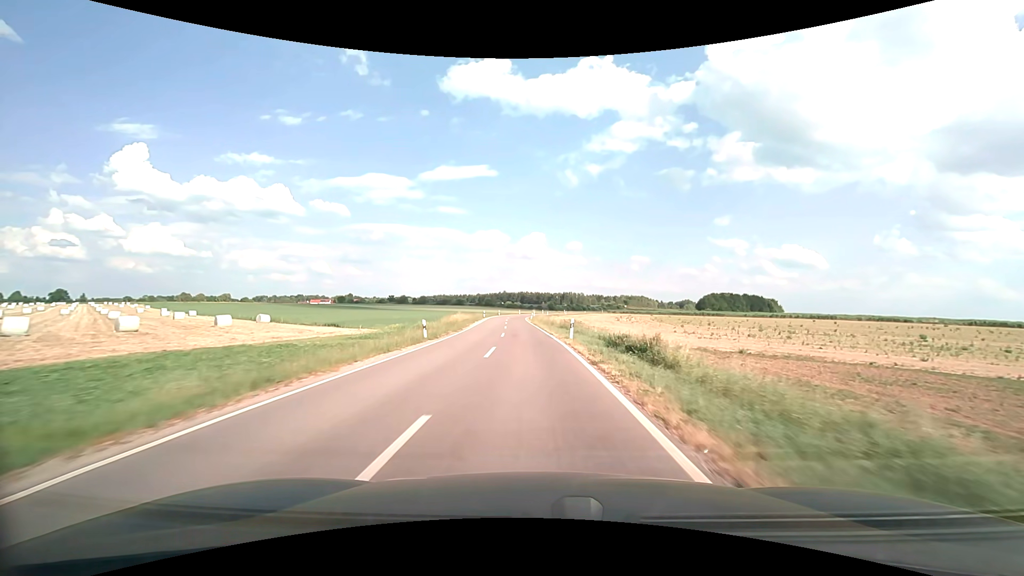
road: unclassified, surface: asphalt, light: Day
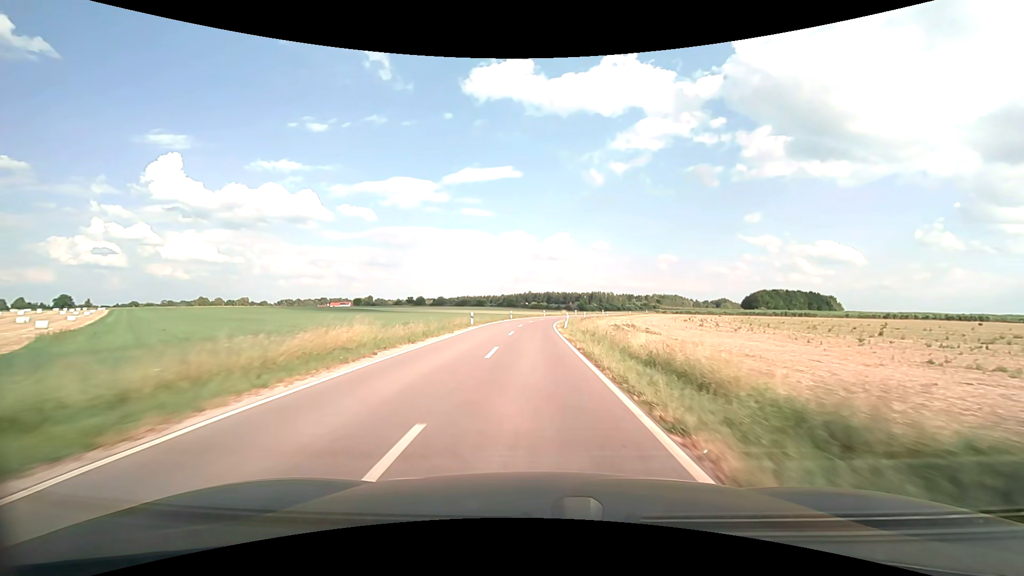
(-0.9, +36.9) m; -3°
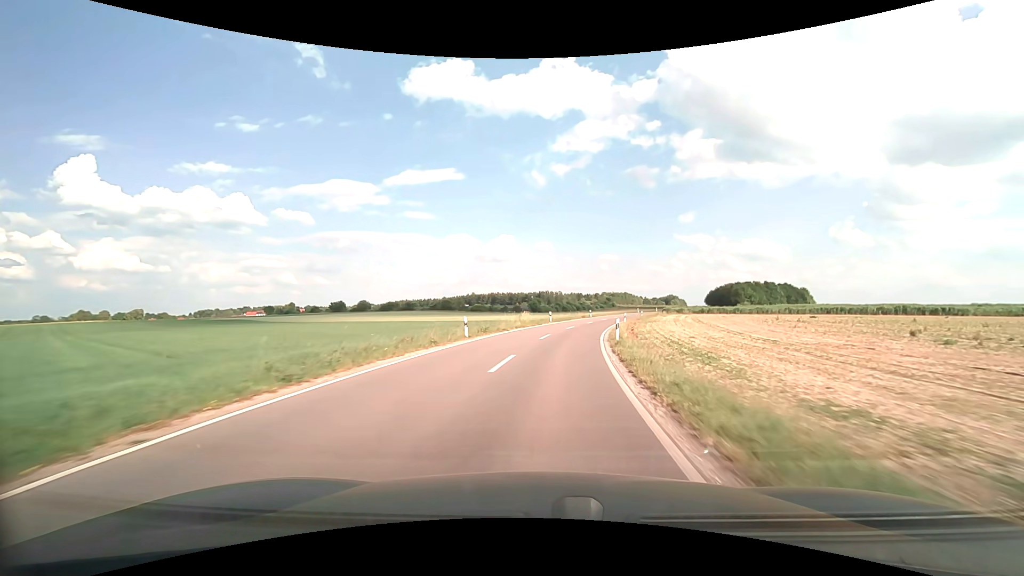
(+1.5, +63.4) m; +5°
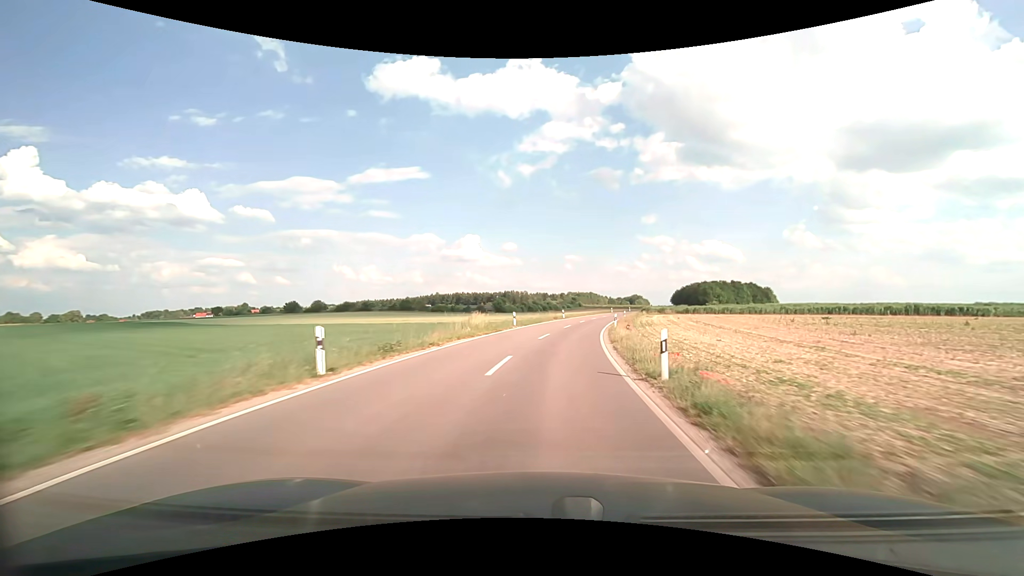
(+0.4, +12.9) m; +4°
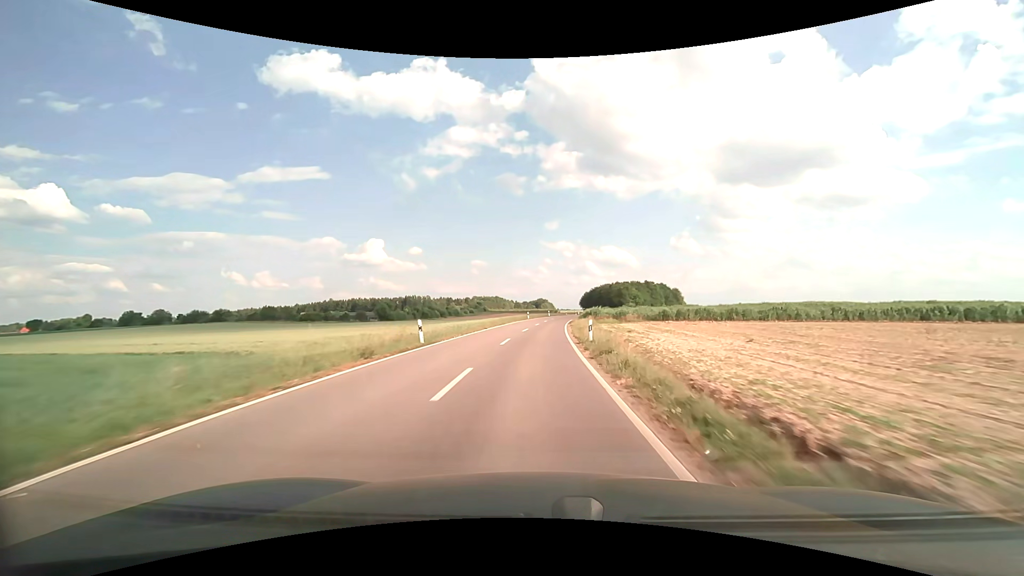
(+4.0, +38.3) m; +11°
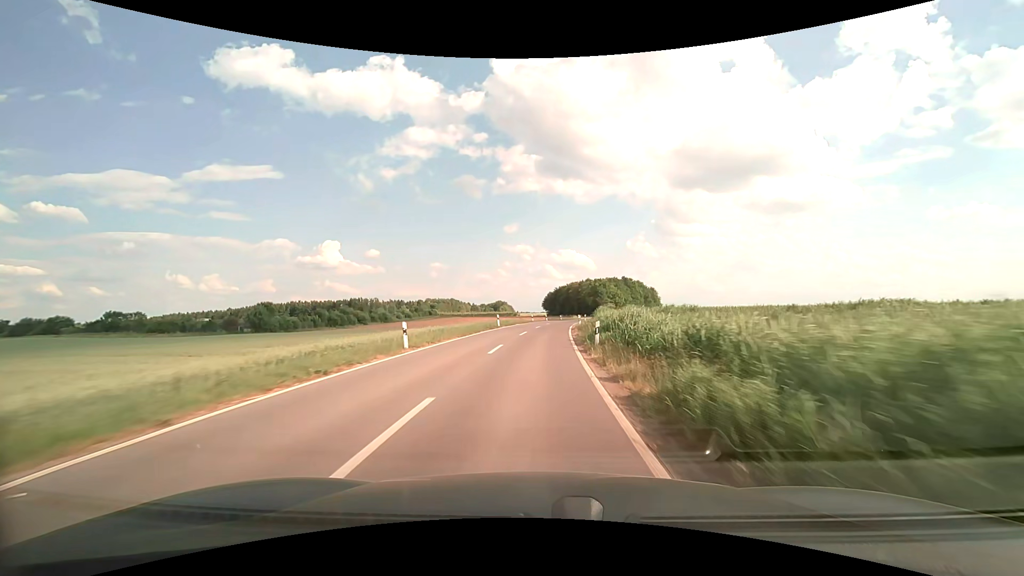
(+2.2, +52.2) m; +5°
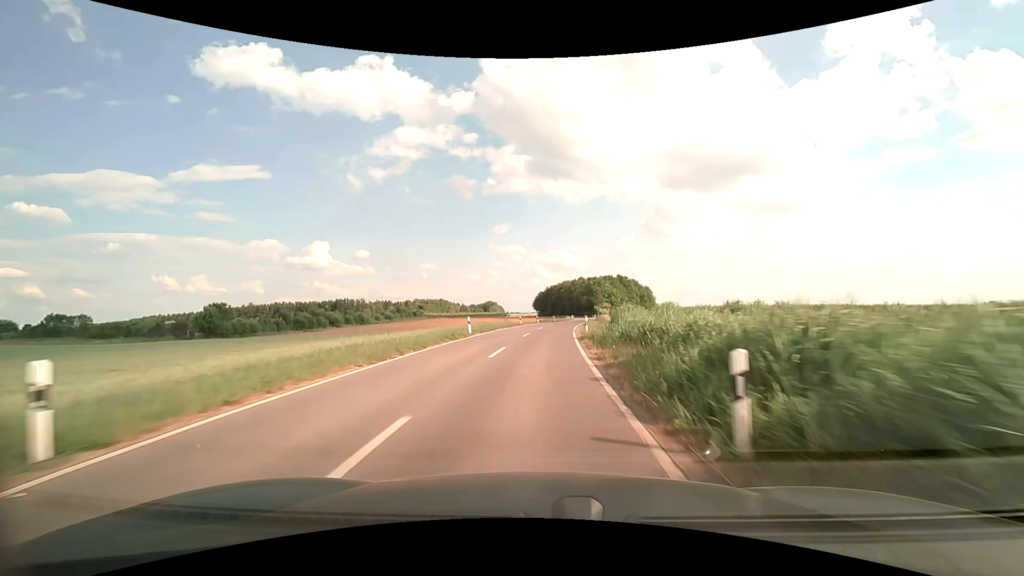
(+0.1, +13.3) m; +1°
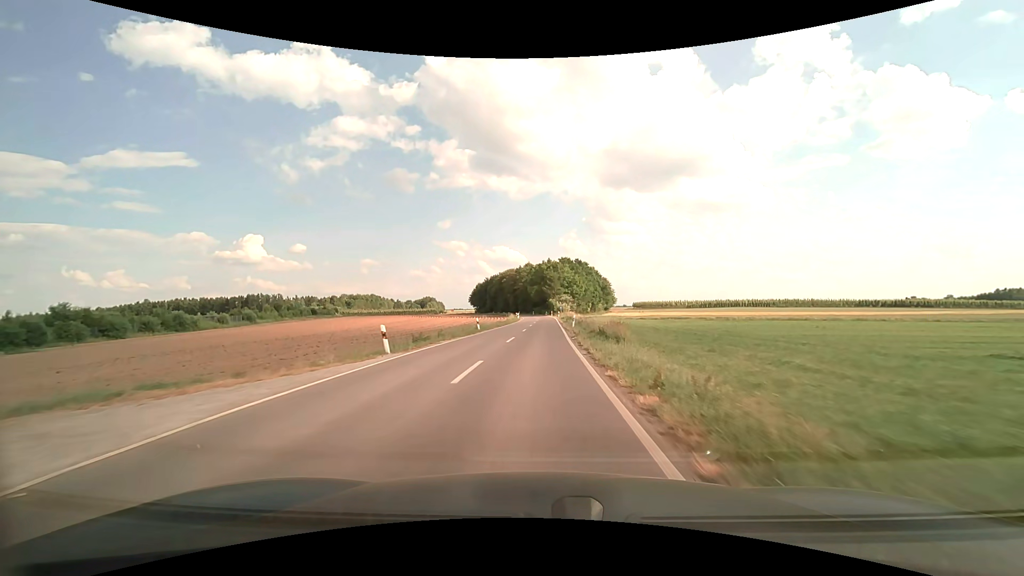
(+3.1, +53.4) m; +6°
(0, +10) (0, +20) (+1, +30) (+1, +40) (+1, +50) (+1, +60) (+2, +70) (+2, +80) (+2, +90) (+1, +100) m
